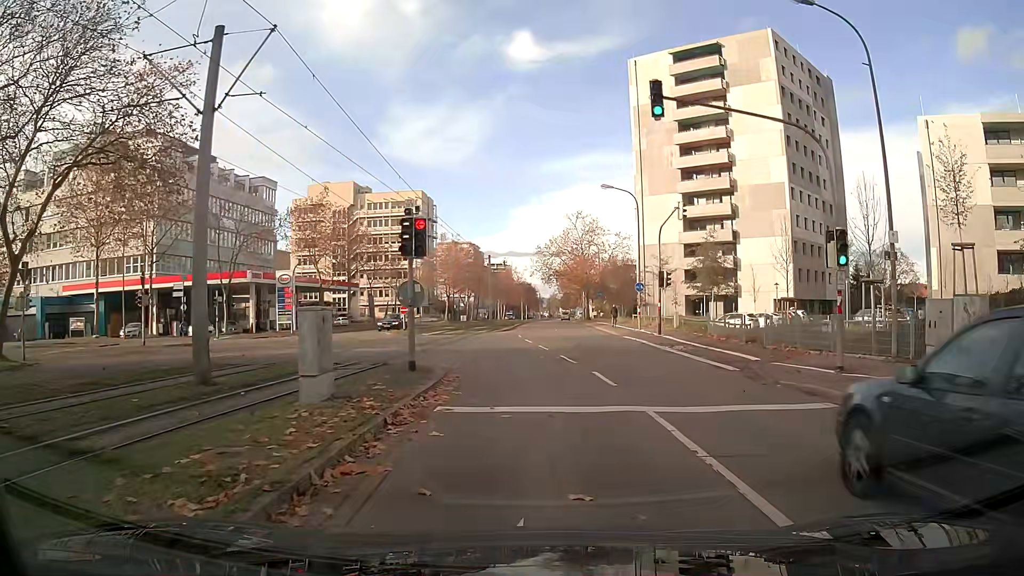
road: tertiary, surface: asphalt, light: Day
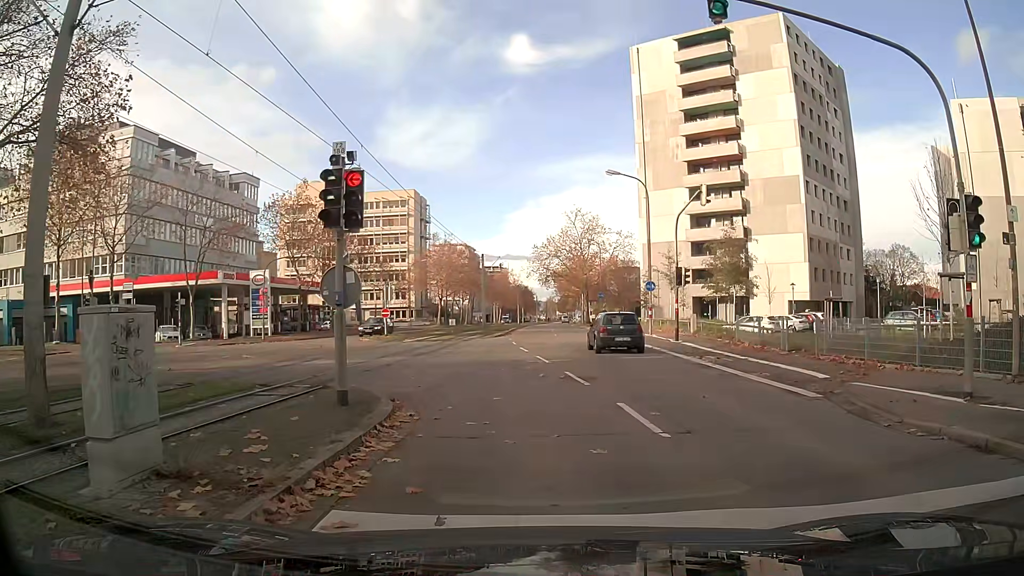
(0.0, +5.0) m; 0°
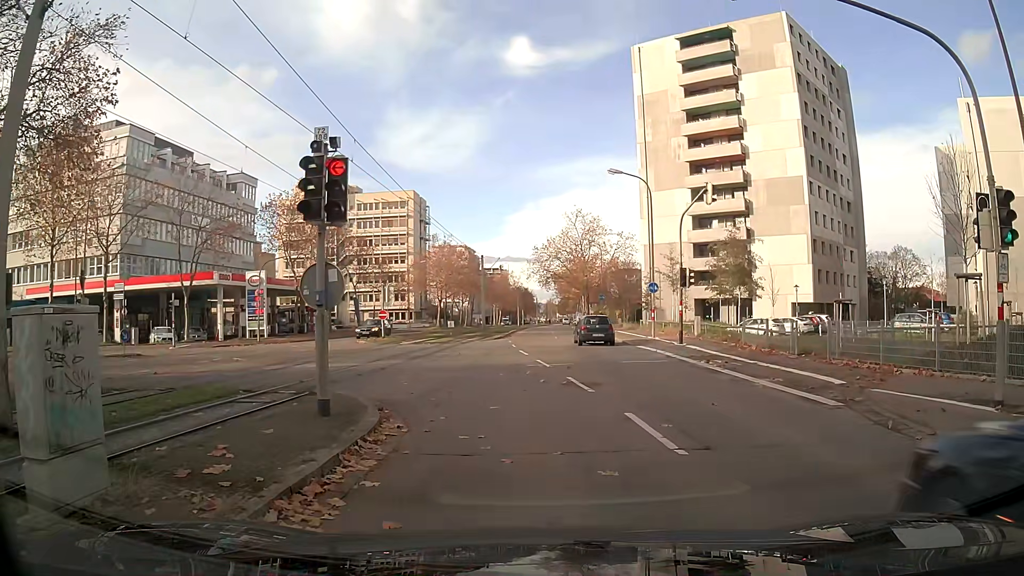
(0.0, +0.8) m; 0°
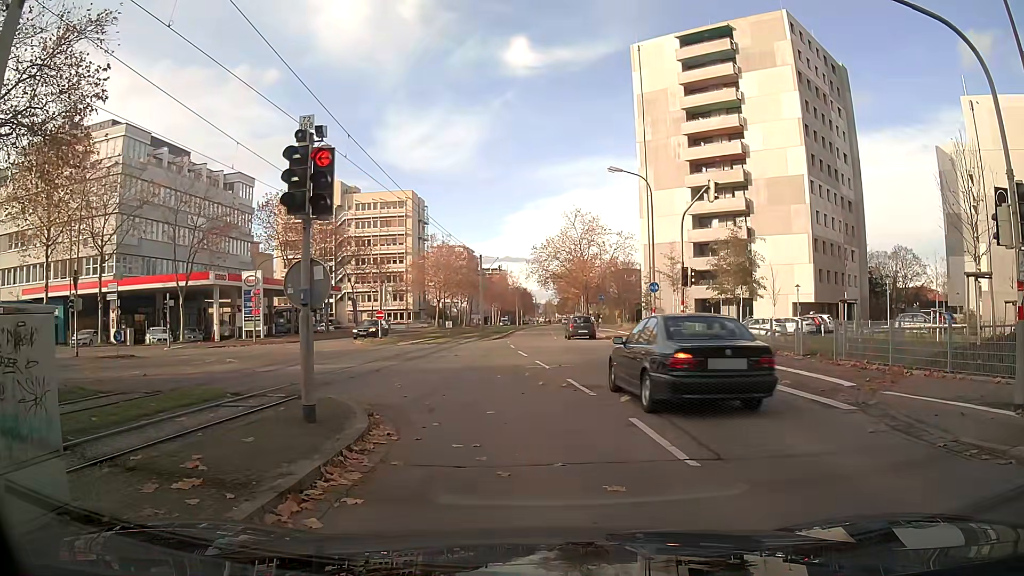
(0.0, +0.5) m; 0°
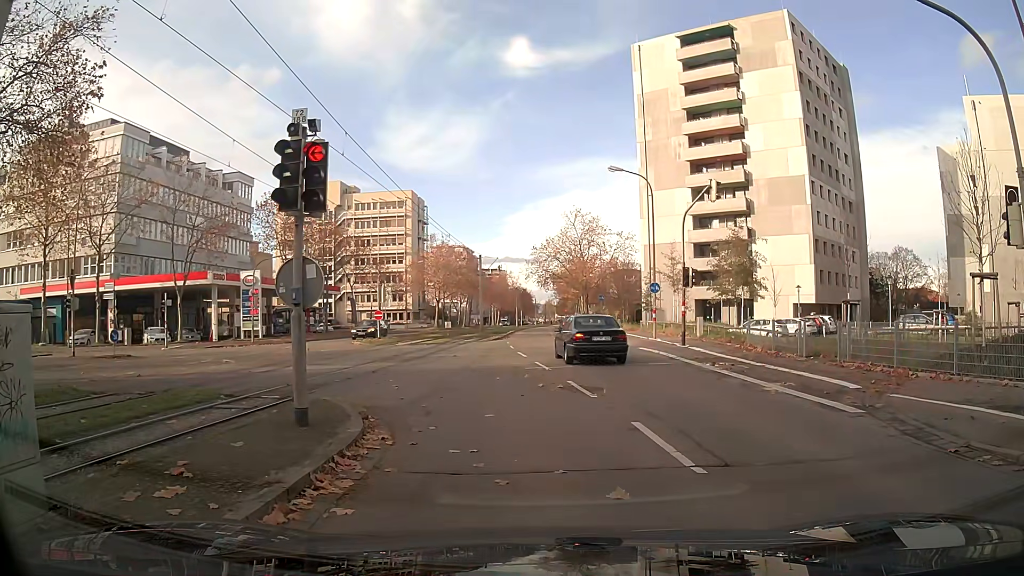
(0.0, +0.3) m; 0°
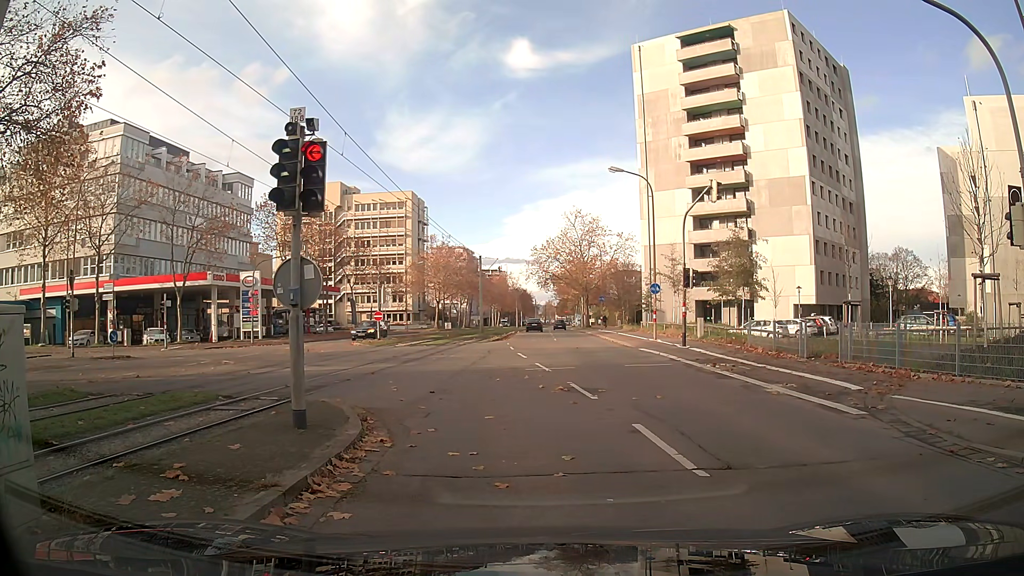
(0.0, +0.2) m; 0°
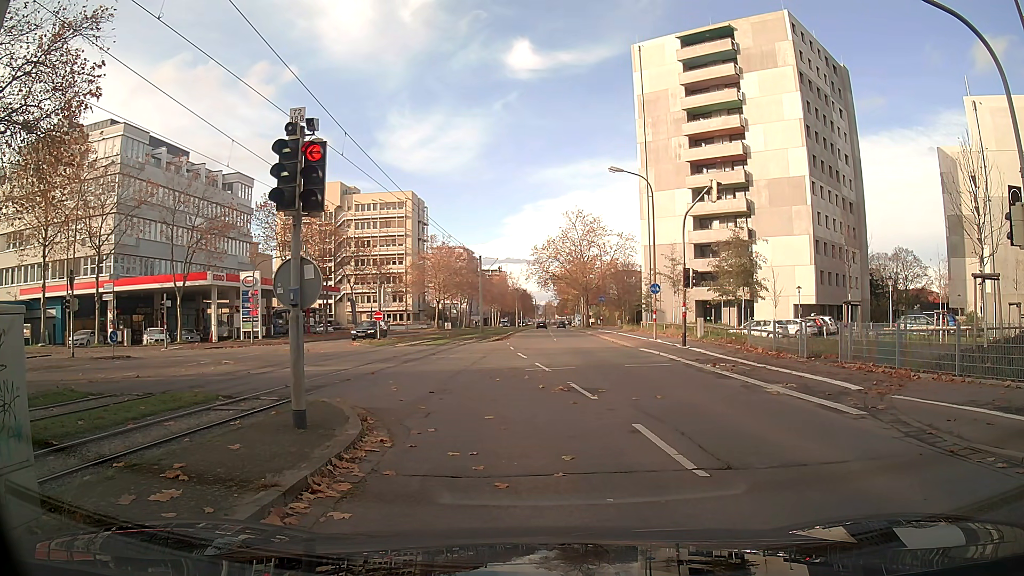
(0.0, 0.0) m; 0°
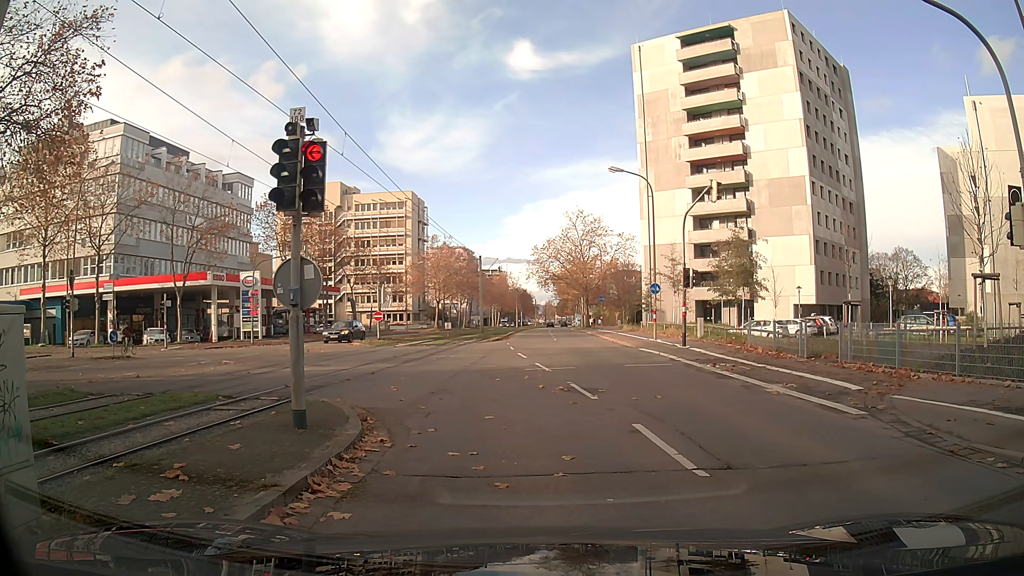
(0.0, 0.0) m; 0°
